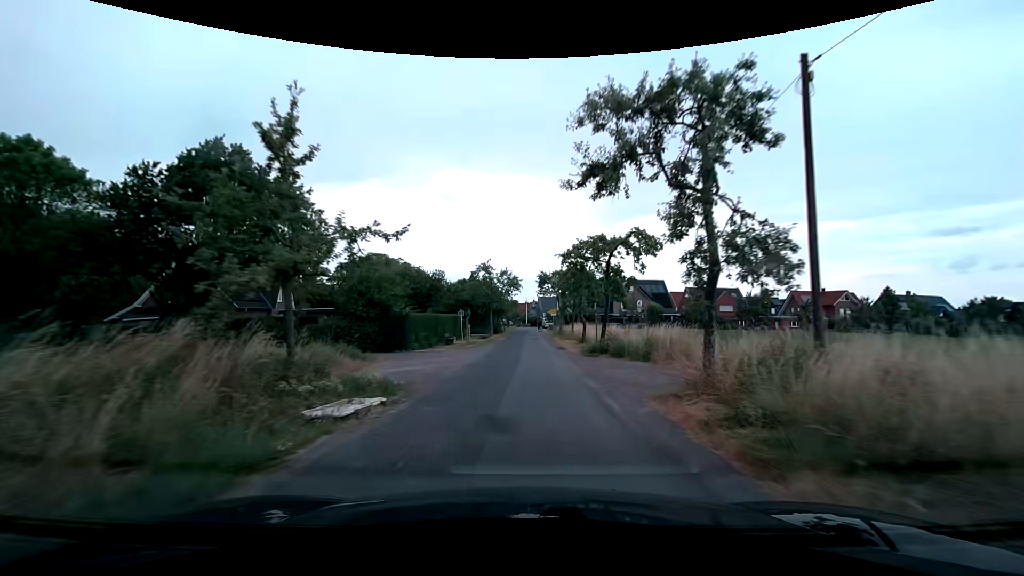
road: unclassified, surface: asphalt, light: Day
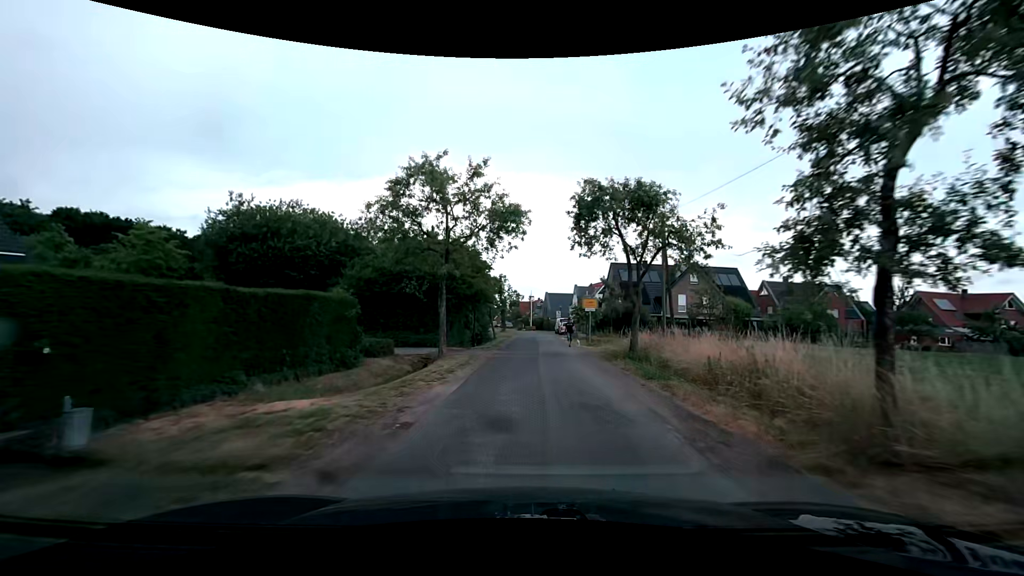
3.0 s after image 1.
(-0.2, +33.0) m; 0°
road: residential
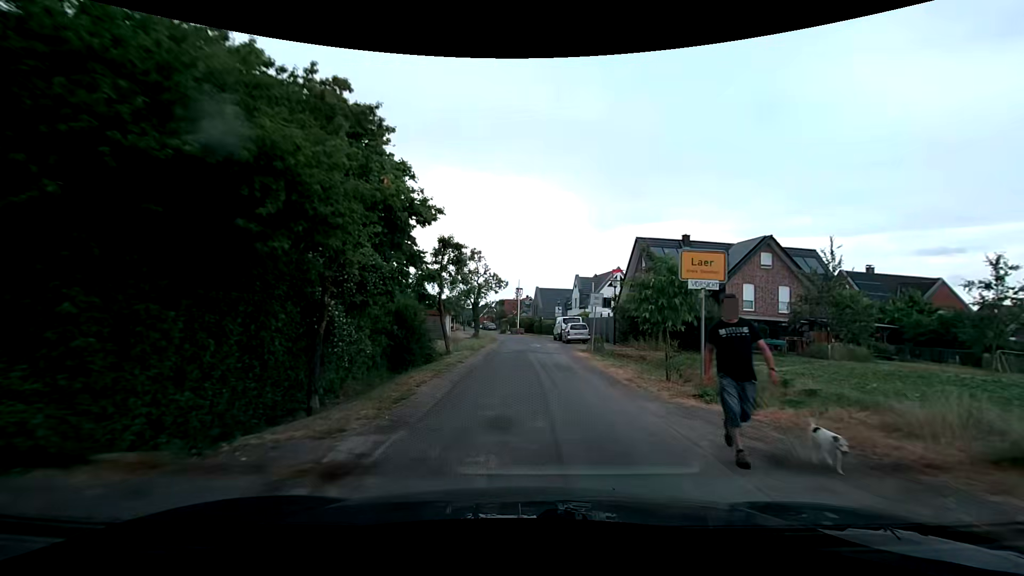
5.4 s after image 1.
(+0.2, +21.5) m; +1°
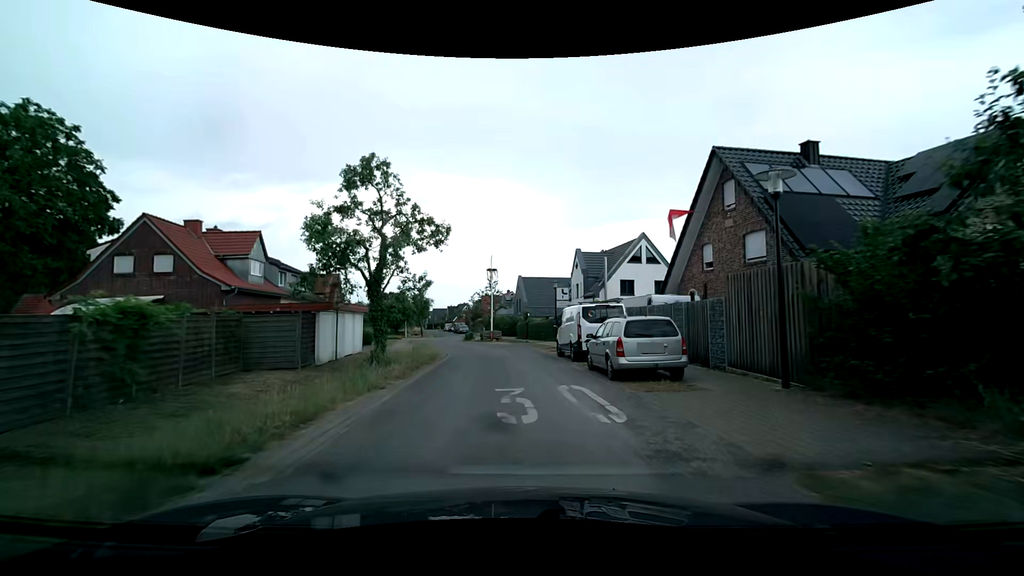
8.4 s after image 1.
(+0.8, +23.2) m; +3°
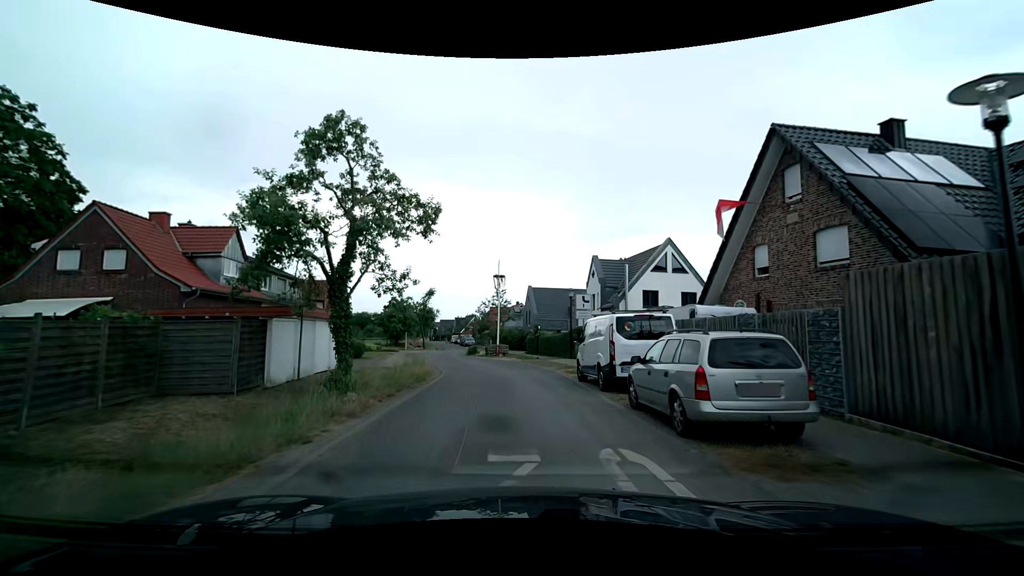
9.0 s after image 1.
(-0.1, +4.4) m; -2°
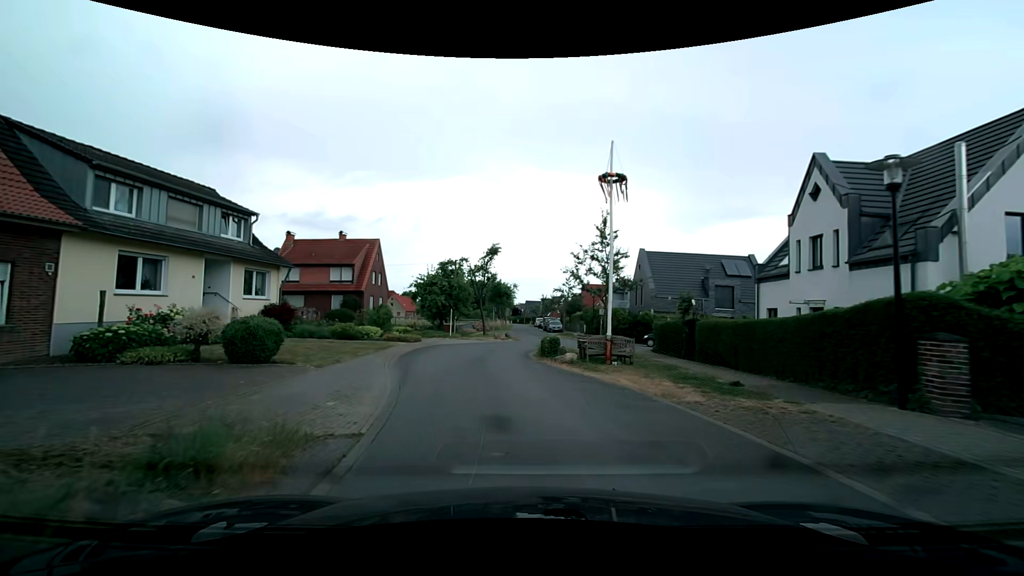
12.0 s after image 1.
(-0.9, +21.5) m; -9°
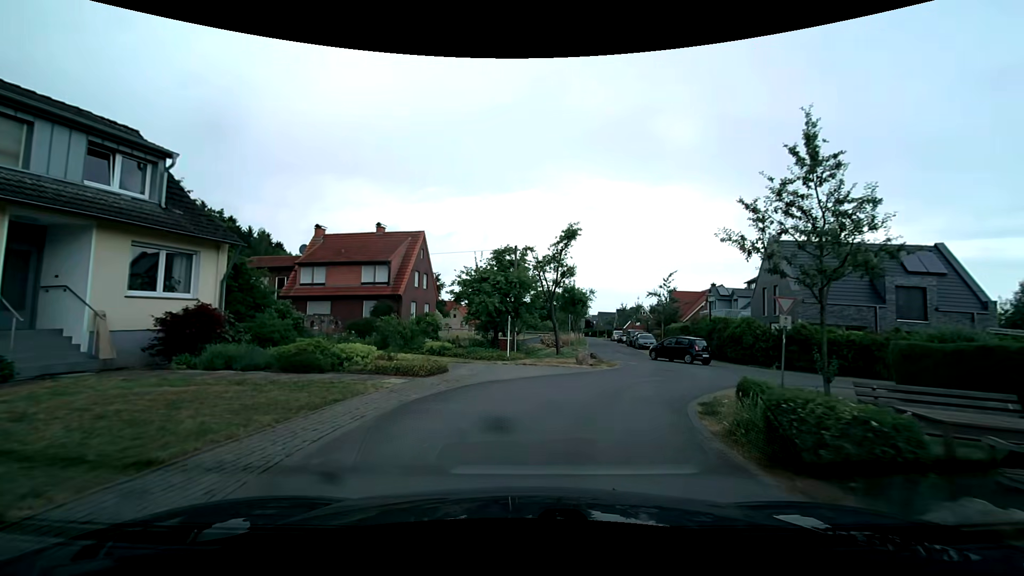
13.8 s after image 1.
(-0.9, +11.7) m; -8°
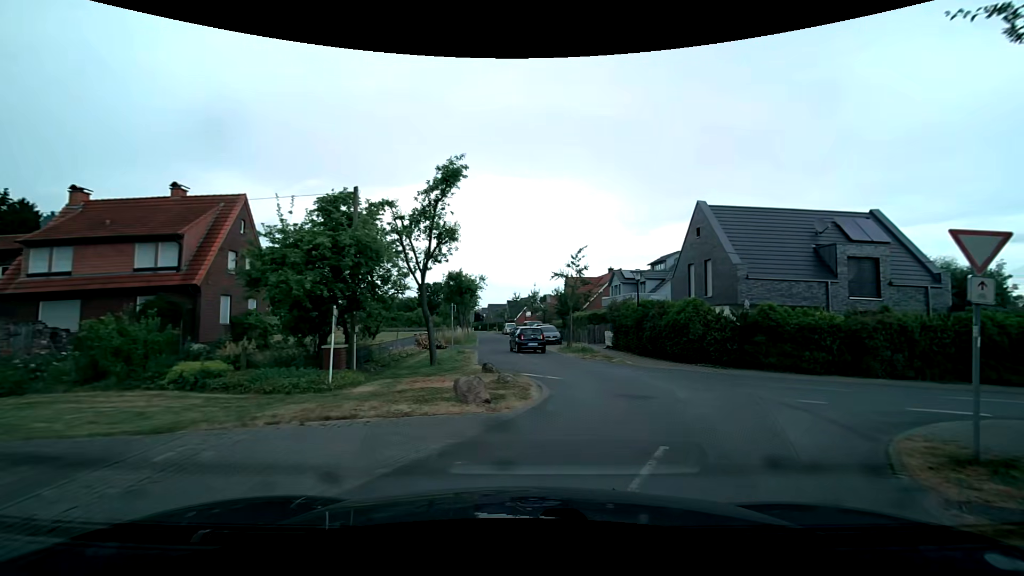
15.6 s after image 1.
(+0.8, +10.1) m; +12°
